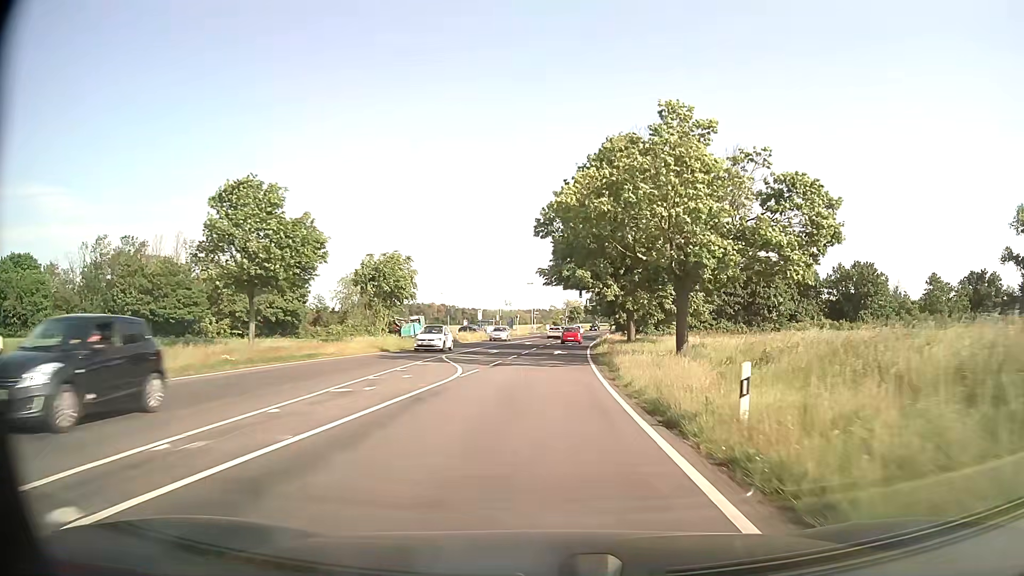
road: secondary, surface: asphalt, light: Day
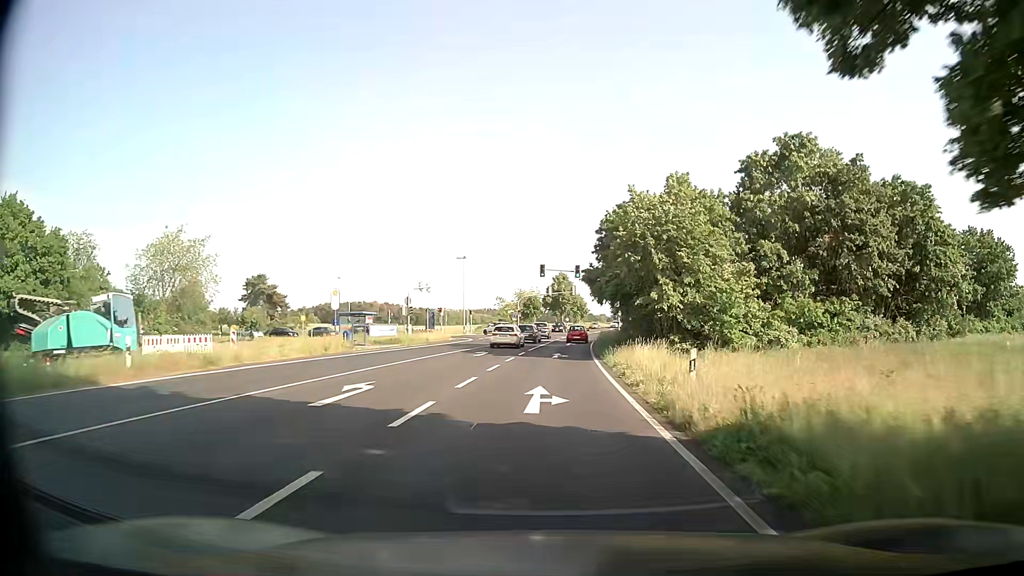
(+1.6, +45.5) m; +4°
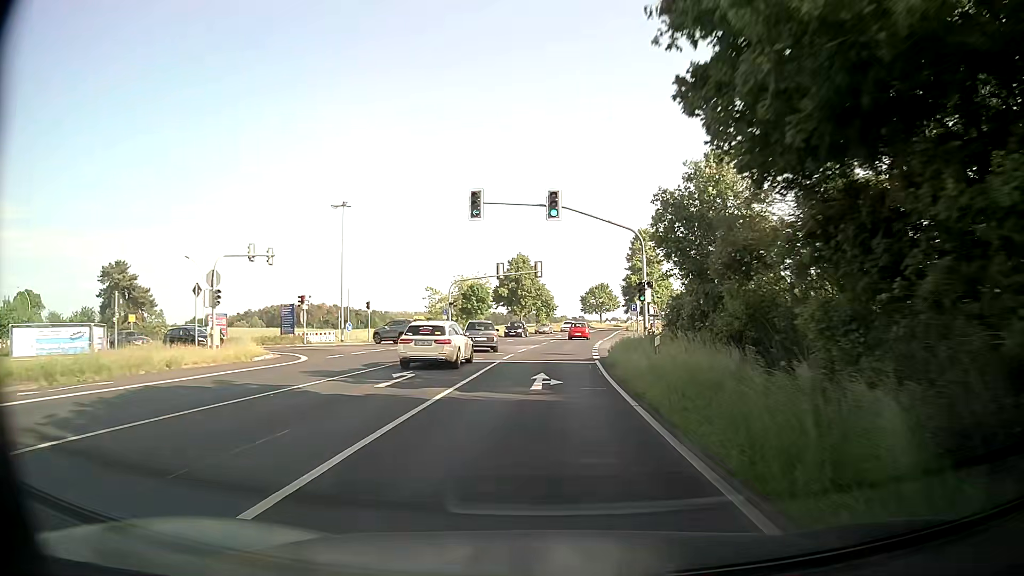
(+0.9, +35.9) m; +3°
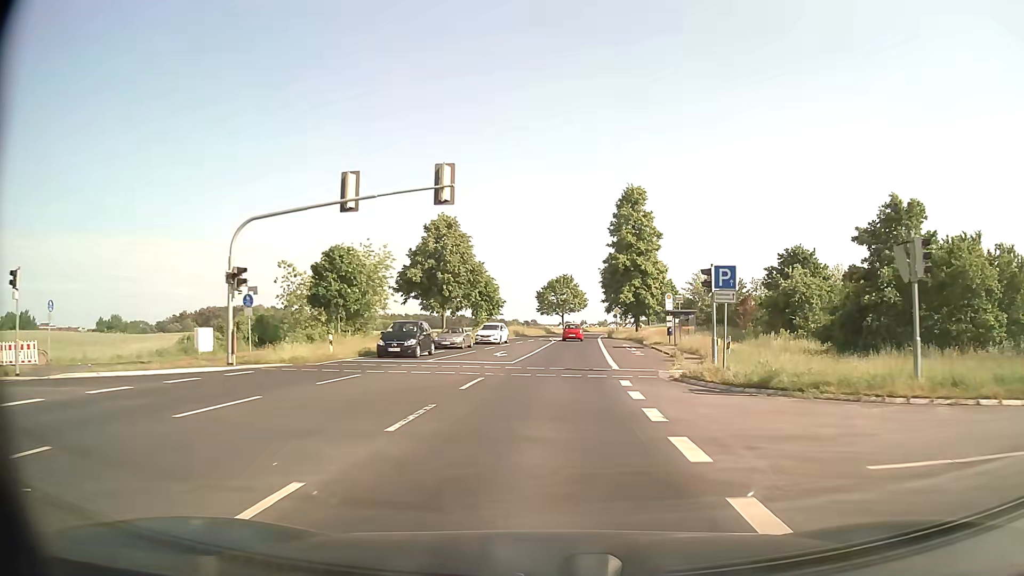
(+1.1, +35.9) m; +4°
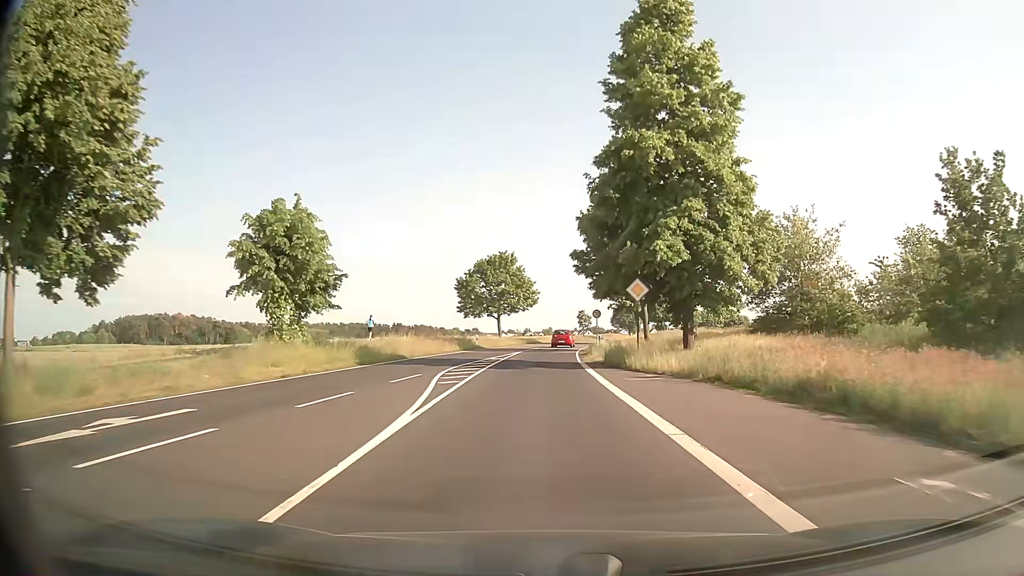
(+2.0, +44.8) m; +5°
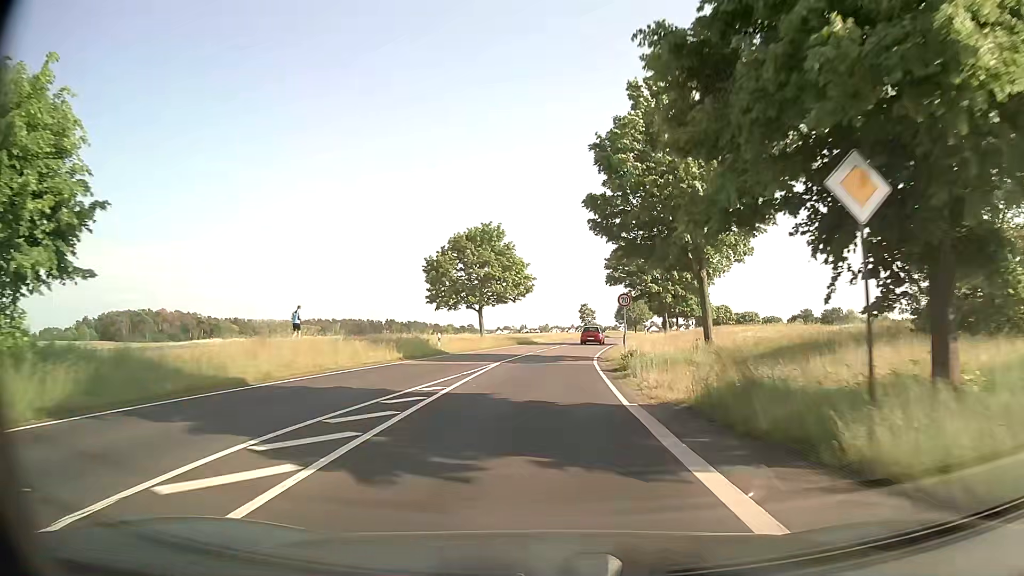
(+0.1, +17.9) m; +1°
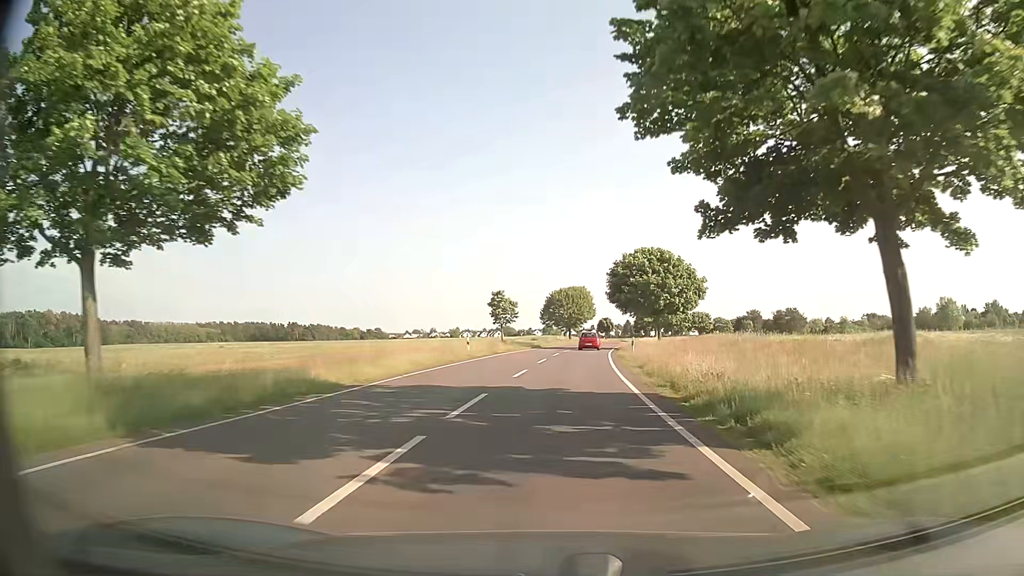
(+1.9, +44.4) m; +7°
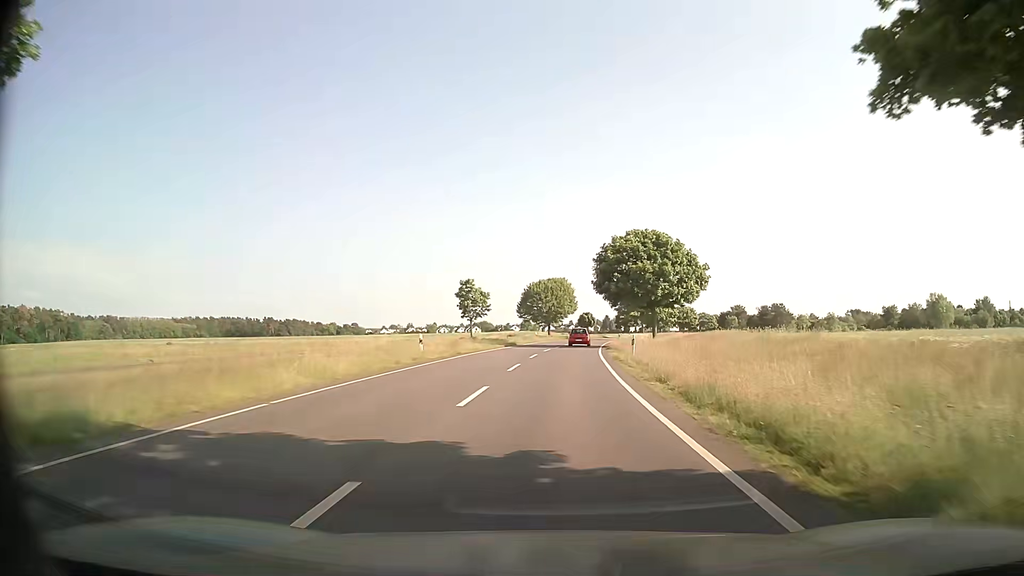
(+0.2, +8.9) m; +2°
(0, +10) (+1, +20) (+1, +30) (+2, +40) (+3, +50) (+4, +60) (+5, +70) (+7, +80) (+8, +90) (+10, +99) m
